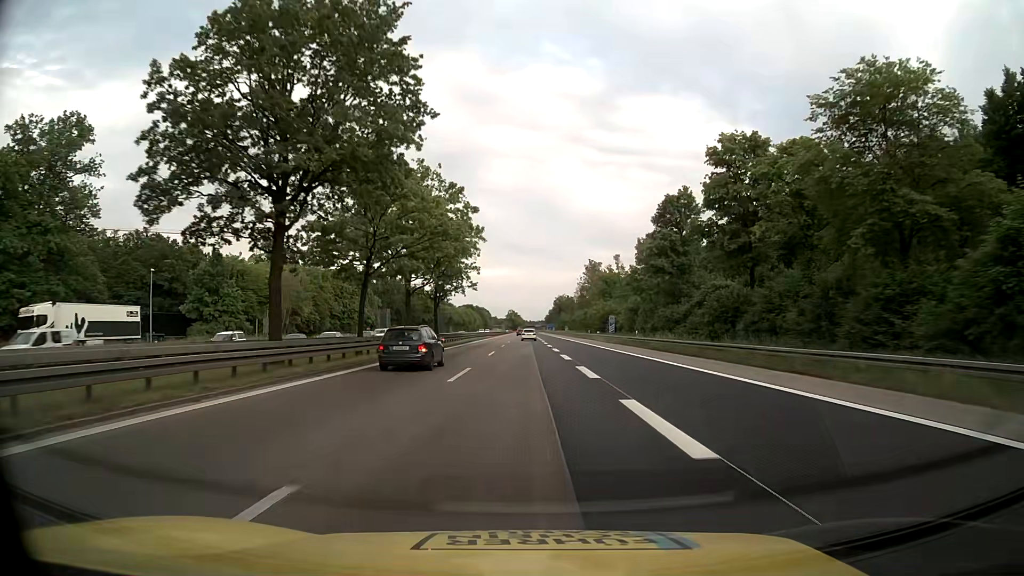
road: motorway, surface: asphalt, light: Day
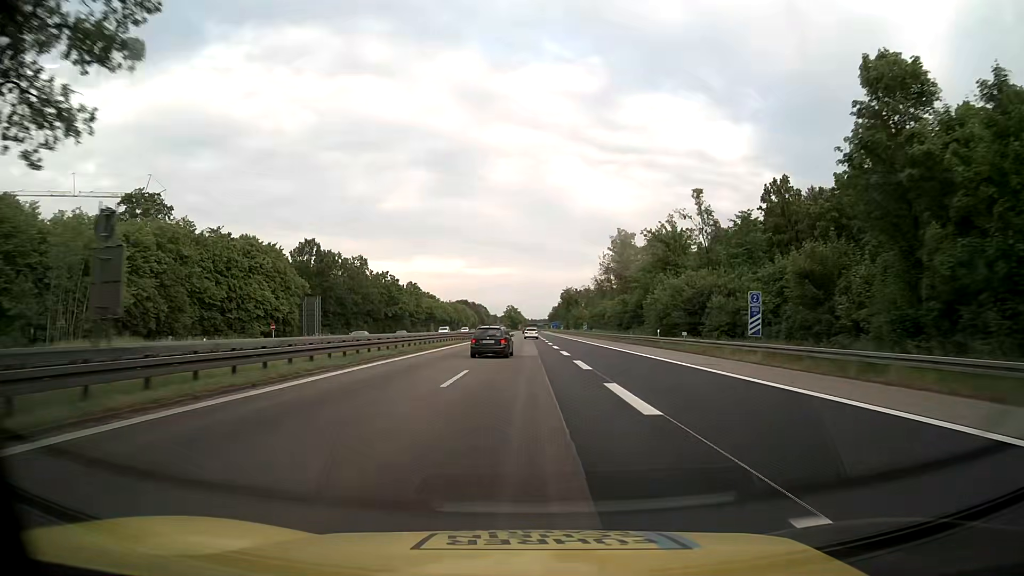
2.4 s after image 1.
(-0.1, +56.8) m; 0°
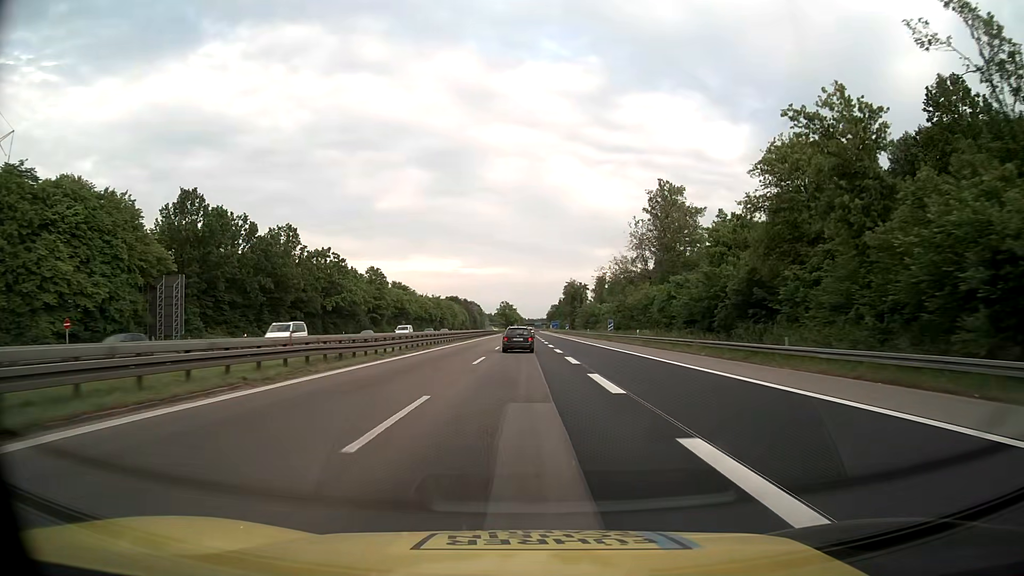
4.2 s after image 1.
(0.0, +44.6) m; 0°
(0, +10) (0, +20) (0, +30) (0, +40) (0, +50) (0, +60) (0, +70) (0, +80) (0, +90) (0, +100) m
